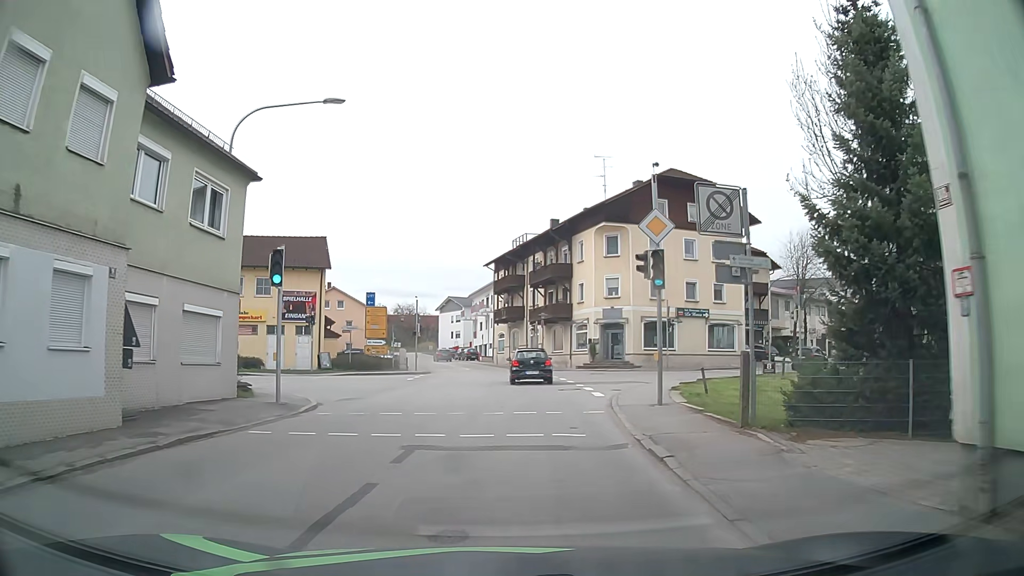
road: secondary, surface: asphalt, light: Day
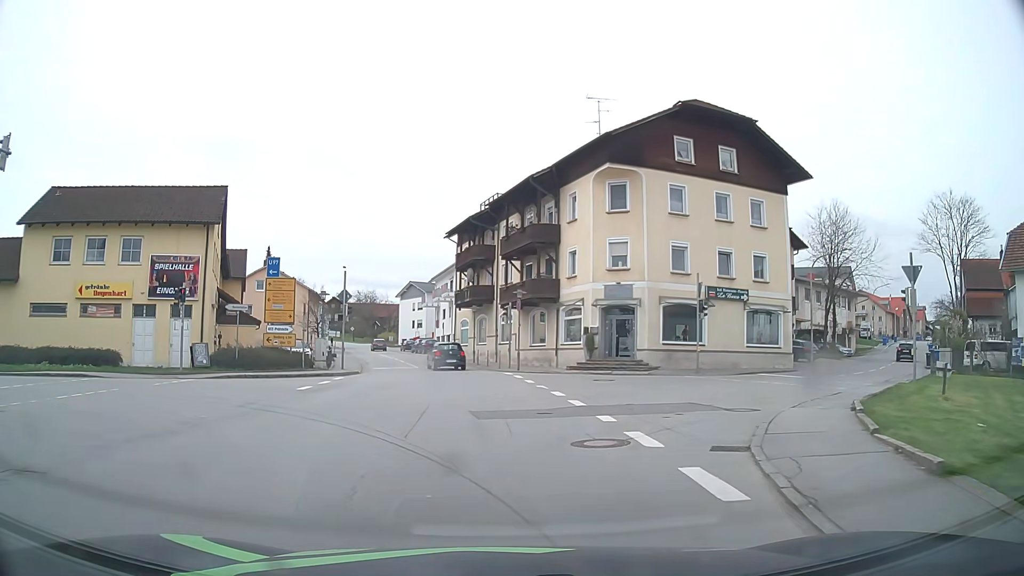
(+0.2, +13.4) m; +2°
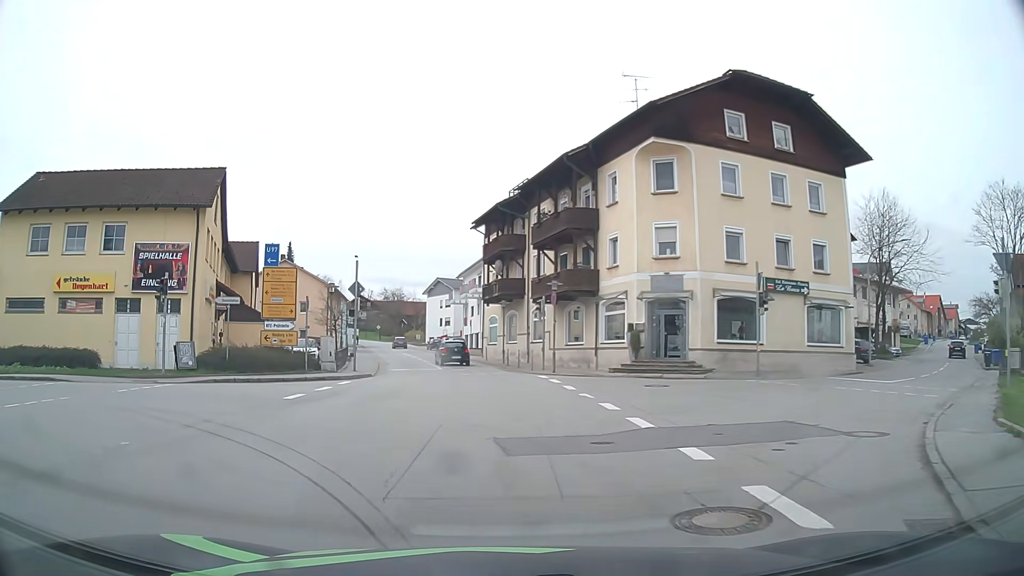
(0.0, +3.9) m; -2°
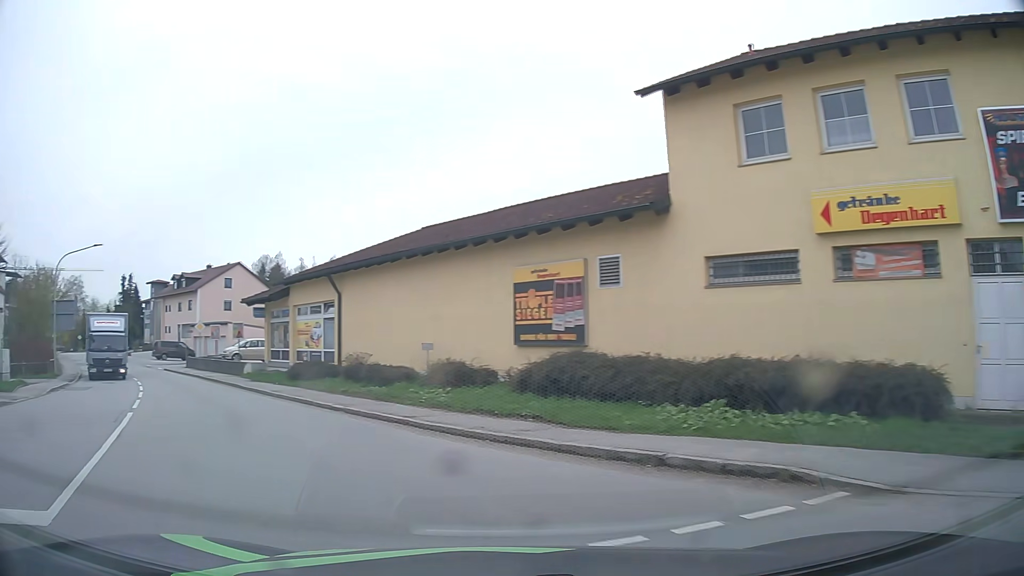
(-8.5, +14.3) m; -69°
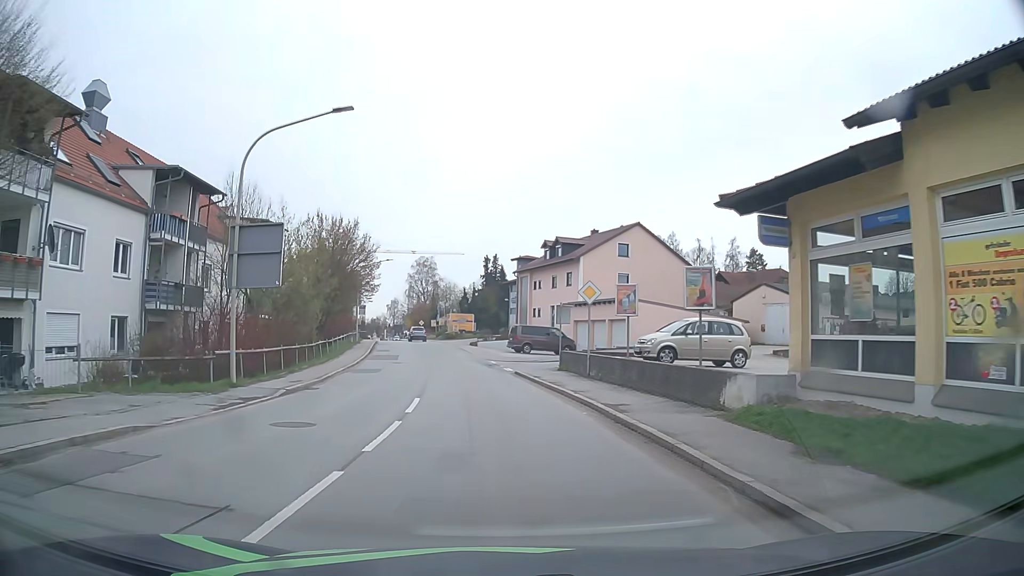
(-10.1, +20.8) m; -33°
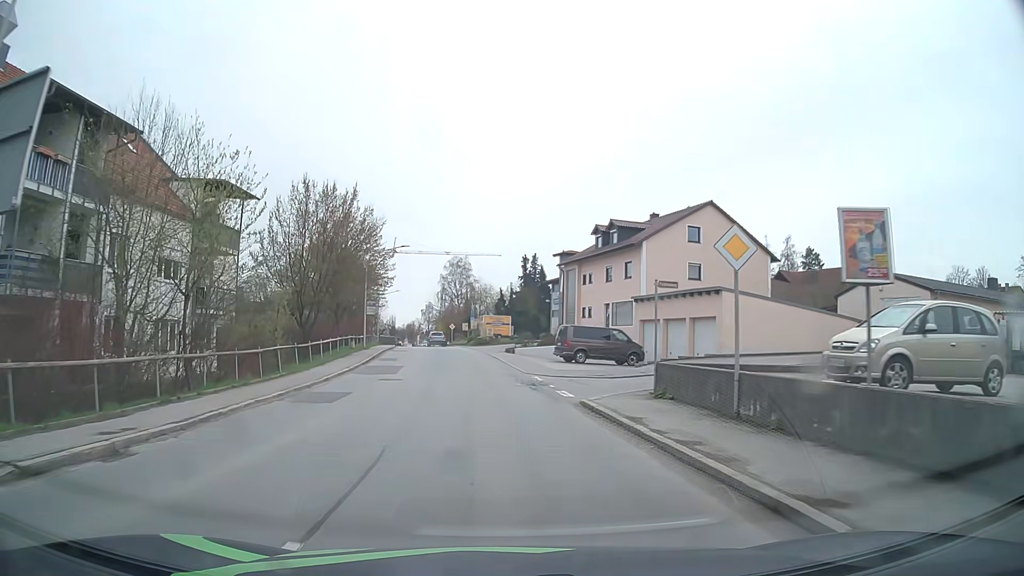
(-0.5, +11.9) m; -3°
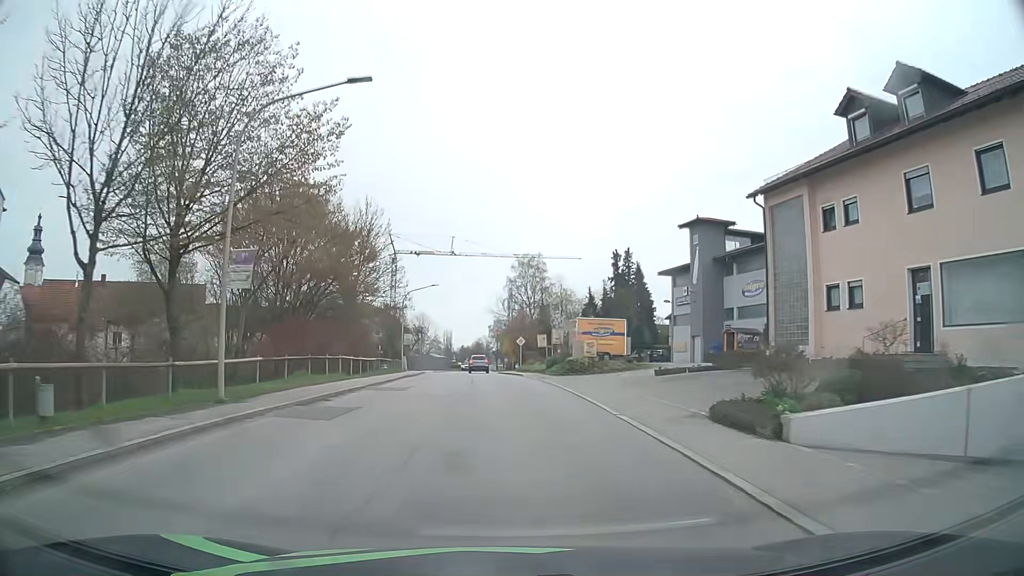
(-2.4, +33.9) m; -8°
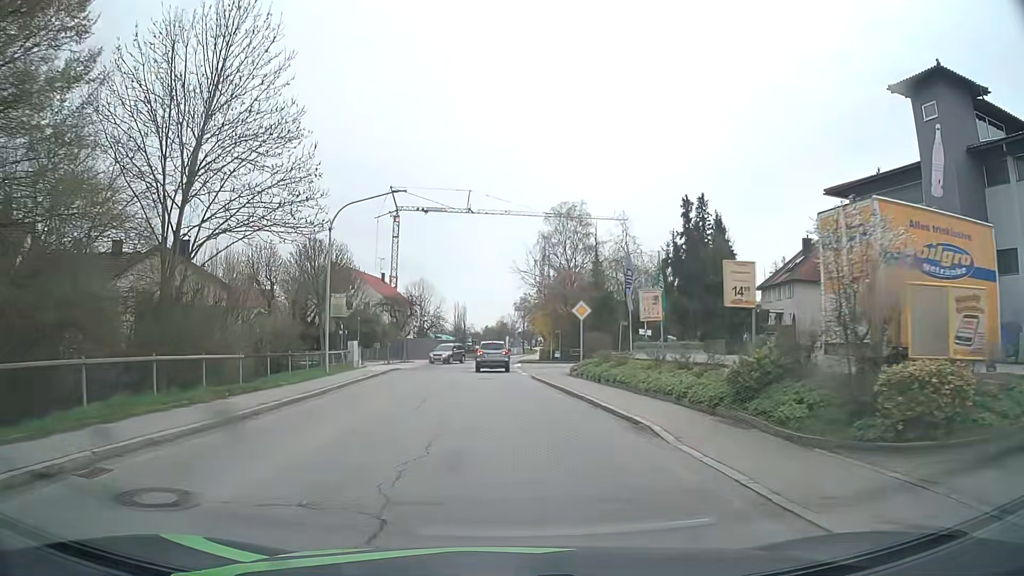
(-0.1, +30.6) m; -1°
(0, +10) (0, +20) (-1, +30) (-1, +40) (-1, +50) (-1, +60) (0, +70) (+2, +80) (+3, +90) (+4, +100) m
